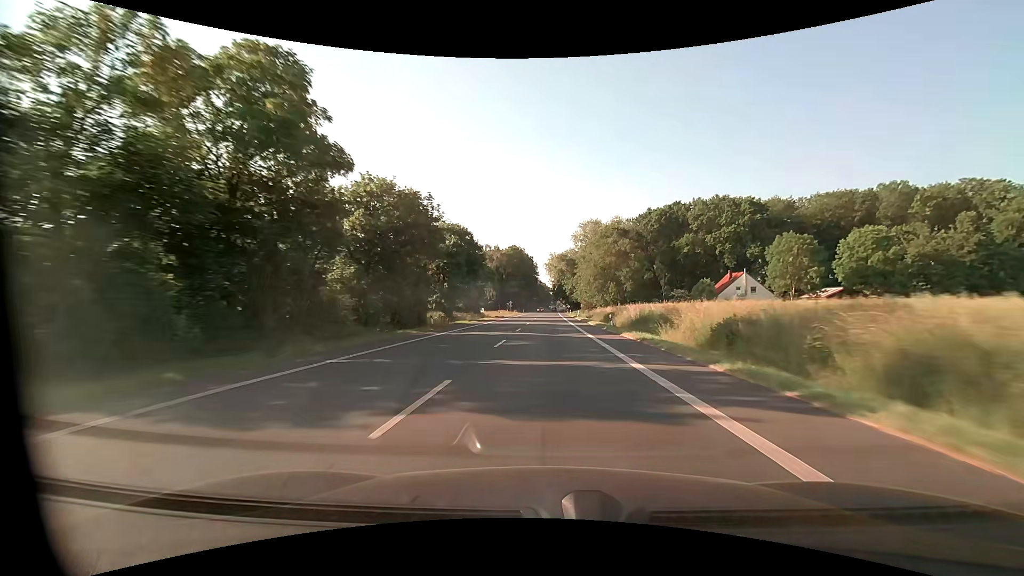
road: primary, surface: asphalt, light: Day
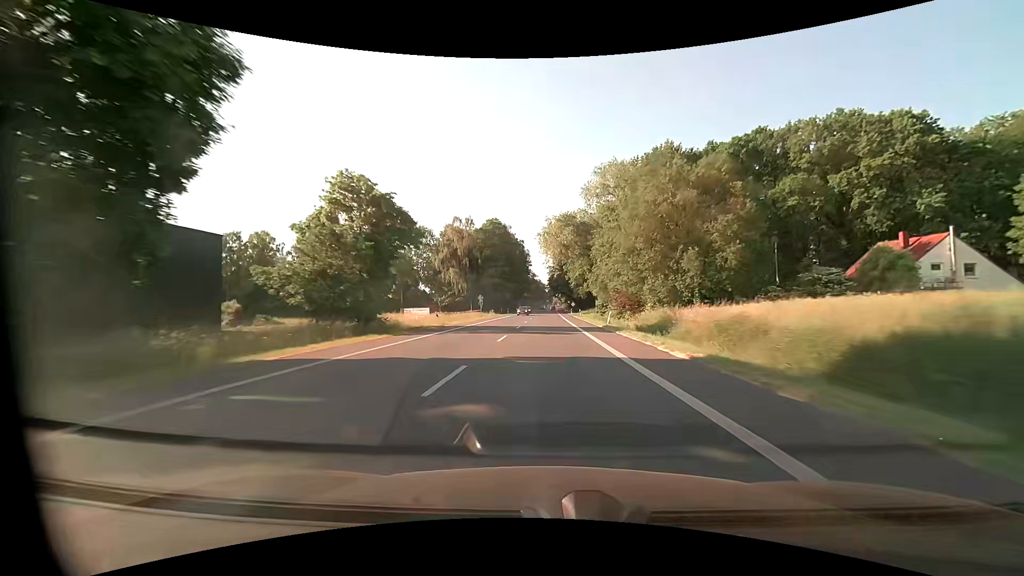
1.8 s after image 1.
(+0.2, +46.3) m; 0°
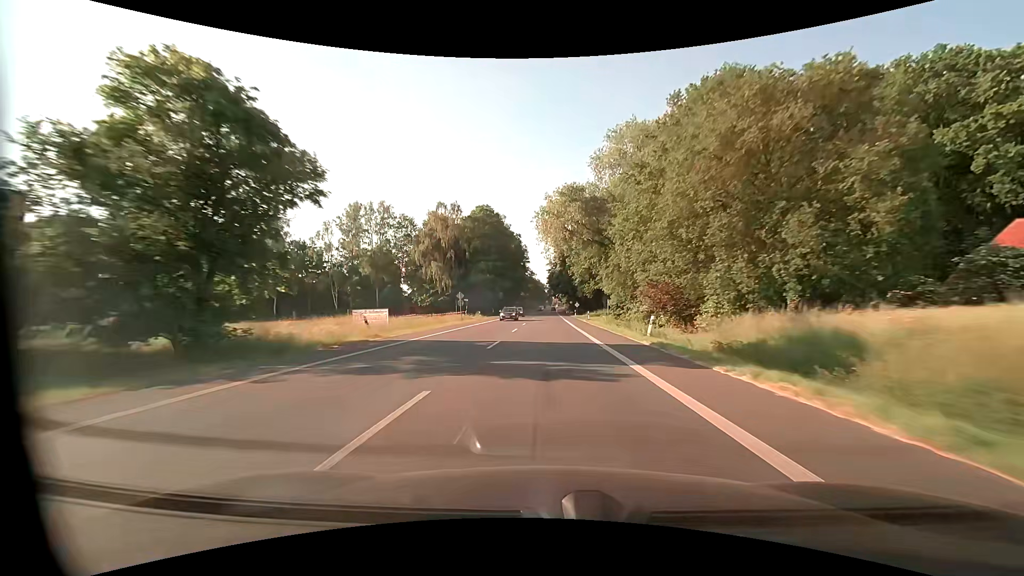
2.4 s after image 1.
(0.0, +15.5) m; 0°
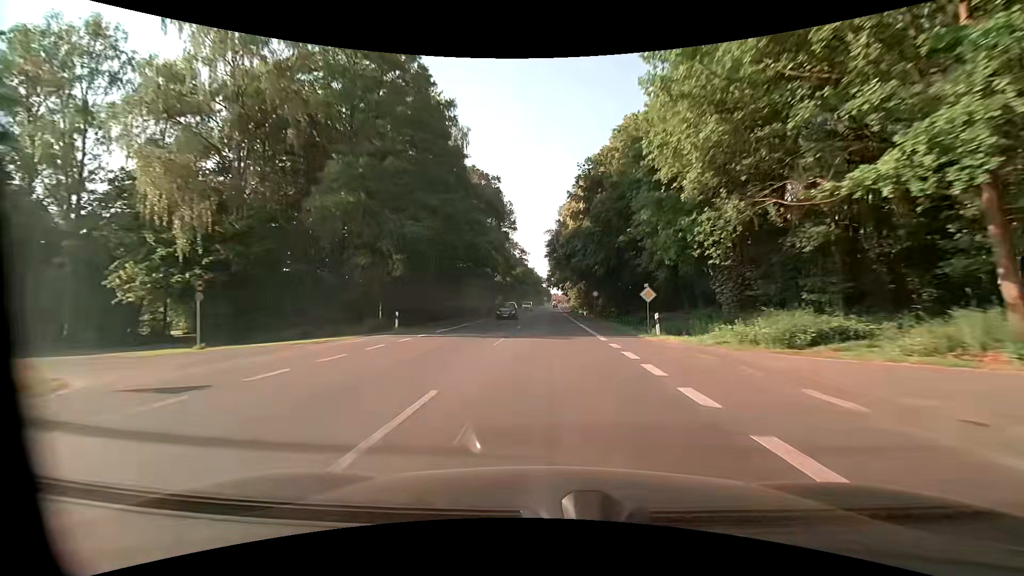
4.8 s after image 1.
(-0.1, +60.8) m; 0°
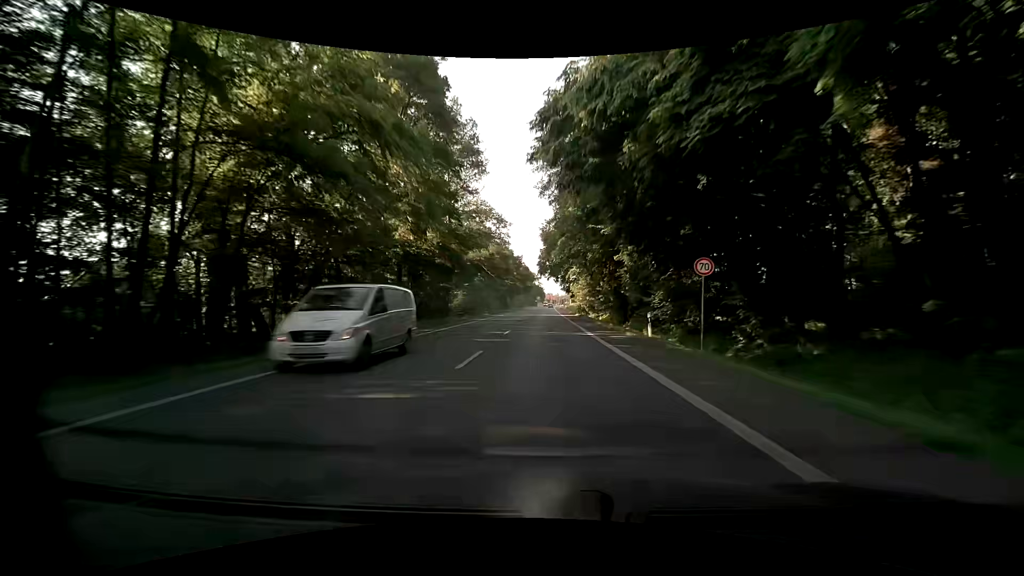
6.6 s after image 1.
(+0.1, +41.4) m; +1°
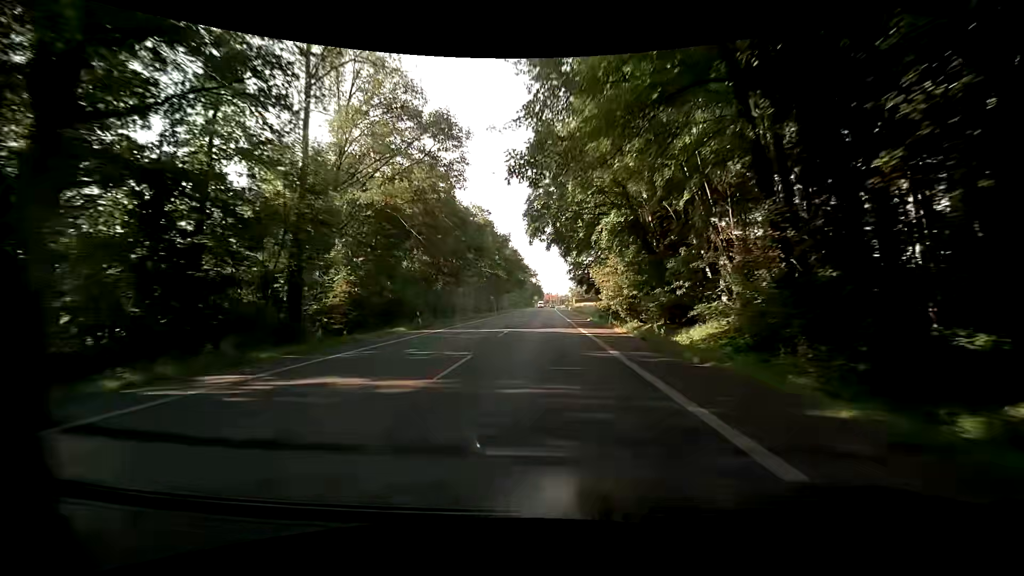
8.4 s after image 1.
(+0.1, +37.5) m; 0°
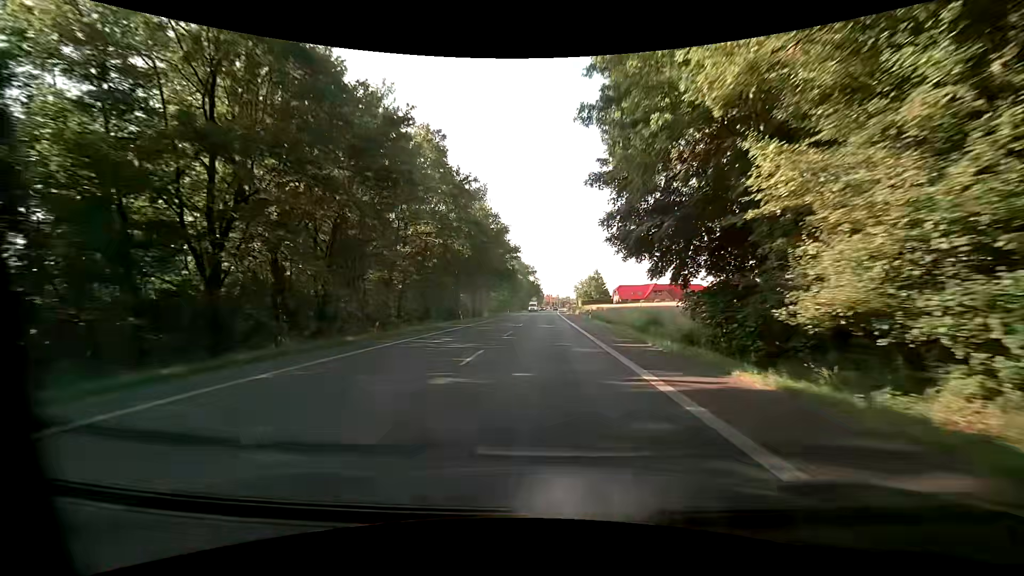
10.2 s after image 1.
(-0.2, +33.7) m; 0°
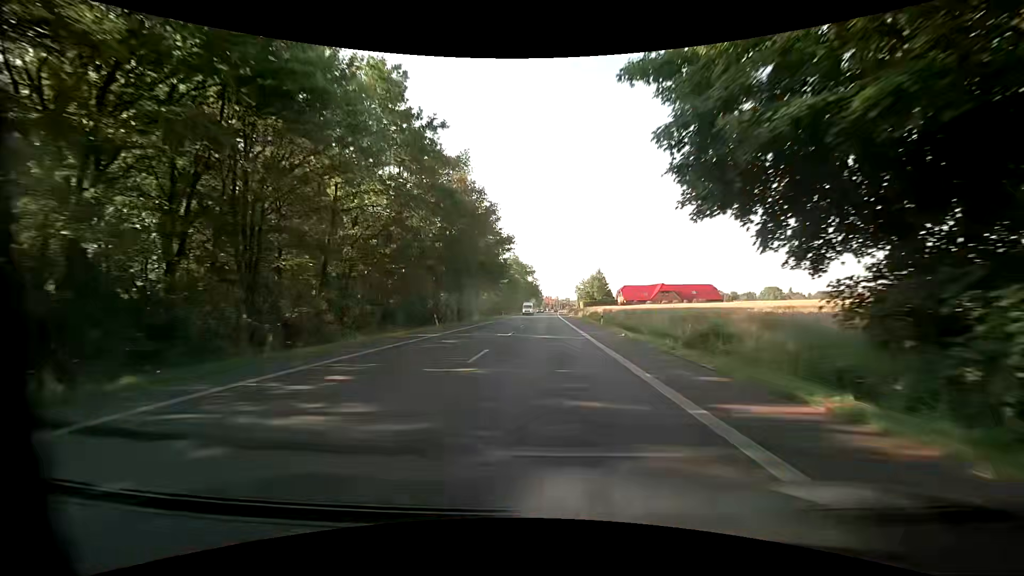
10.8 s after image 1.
(0.0, +11.0) m; 0°
(0, +10) (0, +20) (0, +30) (0, +40) (0, +50) (0, +60) (0, +70) (0, +80) (0, +90) (0, +100) m
